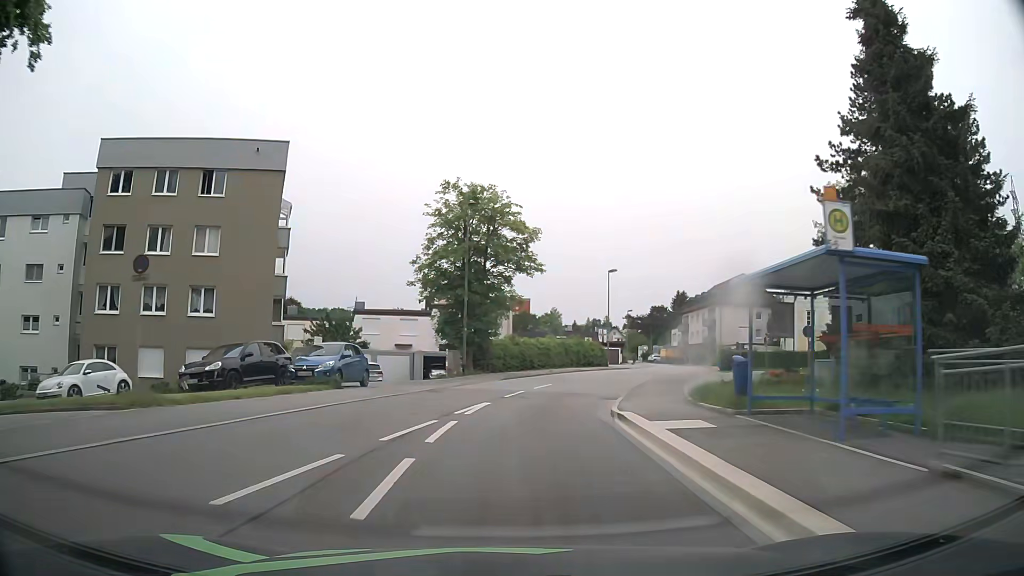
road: residential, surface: asphalt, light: Day
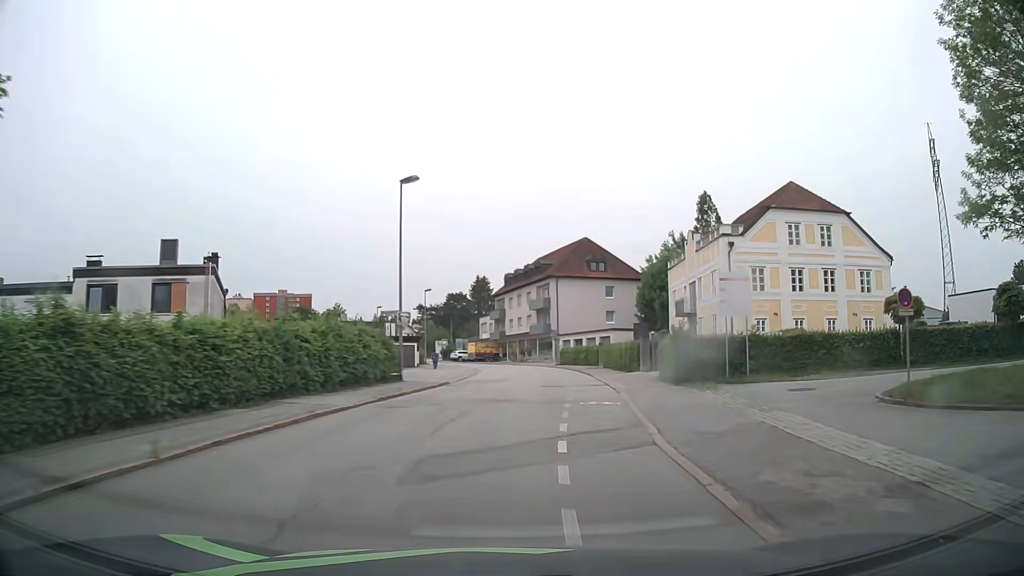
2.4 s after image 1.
(+3.6, +30.3) m; +17°
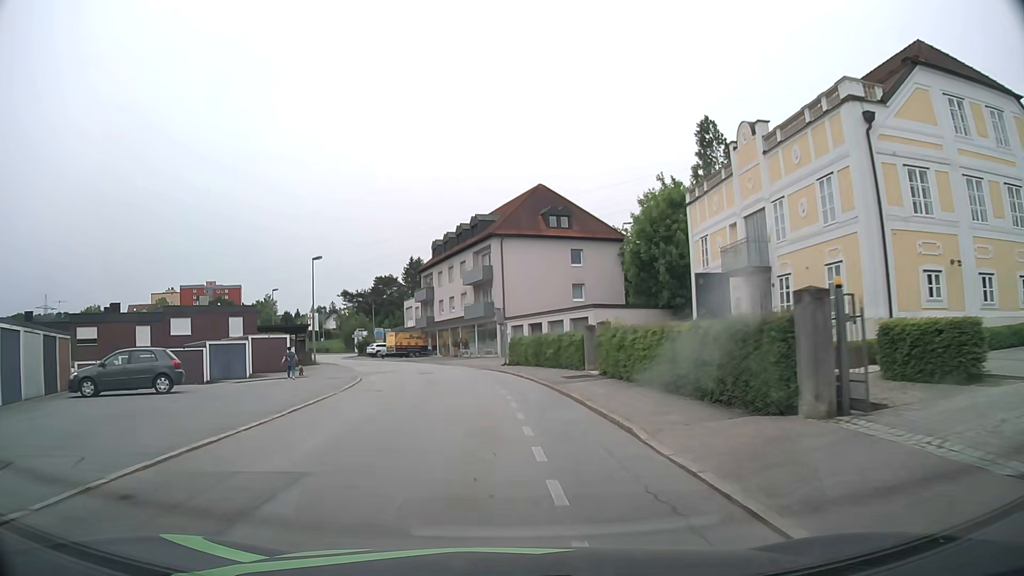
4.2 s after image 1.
(+1.7, +22.9) m; +6°
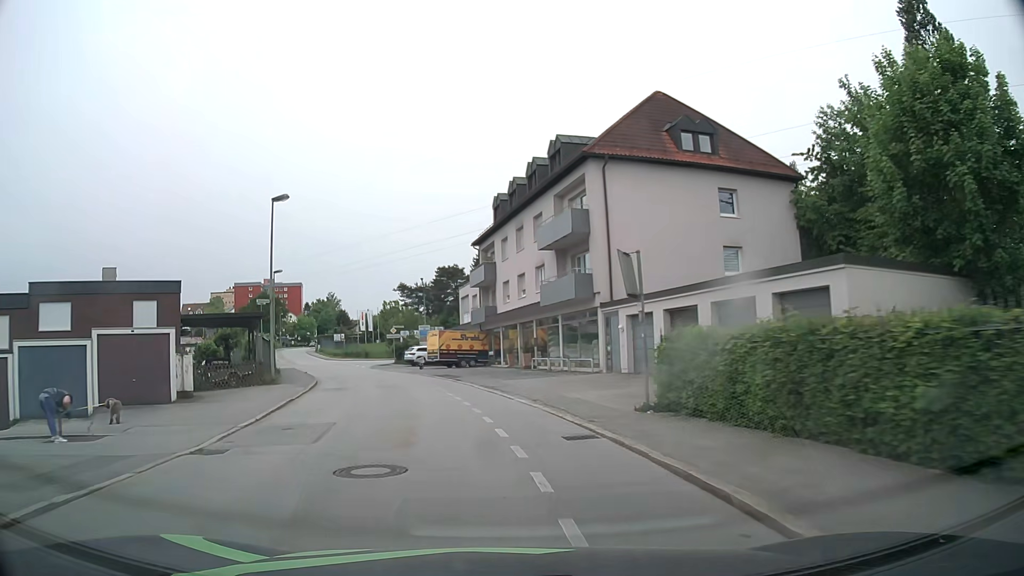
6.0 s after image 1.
(-1.2, +23.1) m; -7°
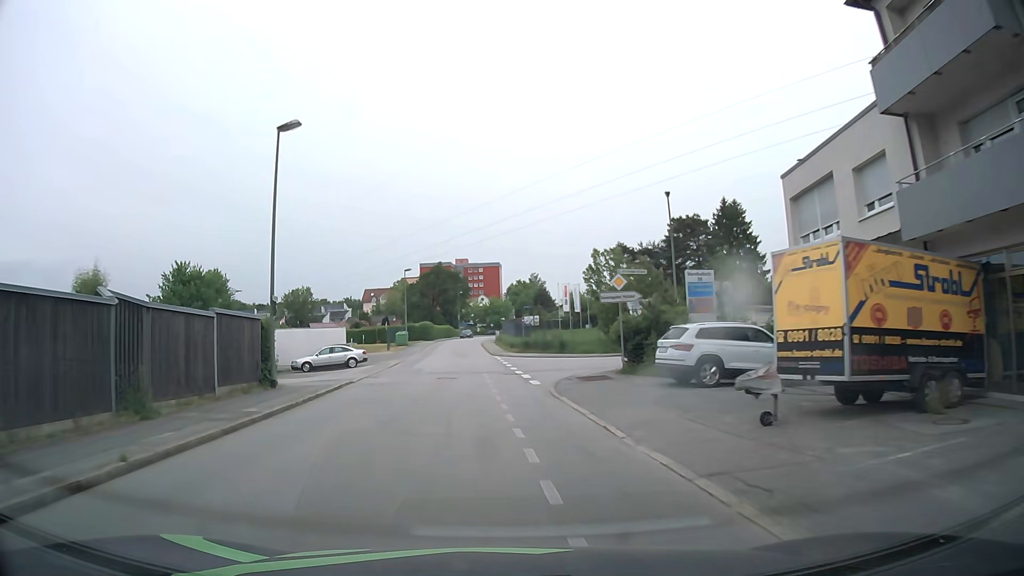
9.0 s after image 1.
(-6.2, +37.7) m; -18°
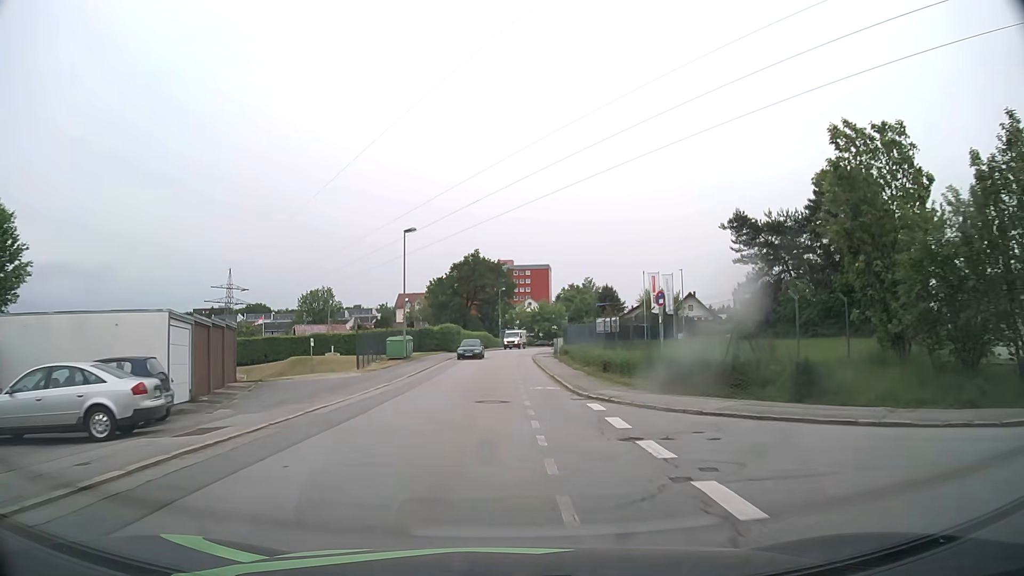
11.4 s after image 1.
(-1.4, +30.5) m; -4°
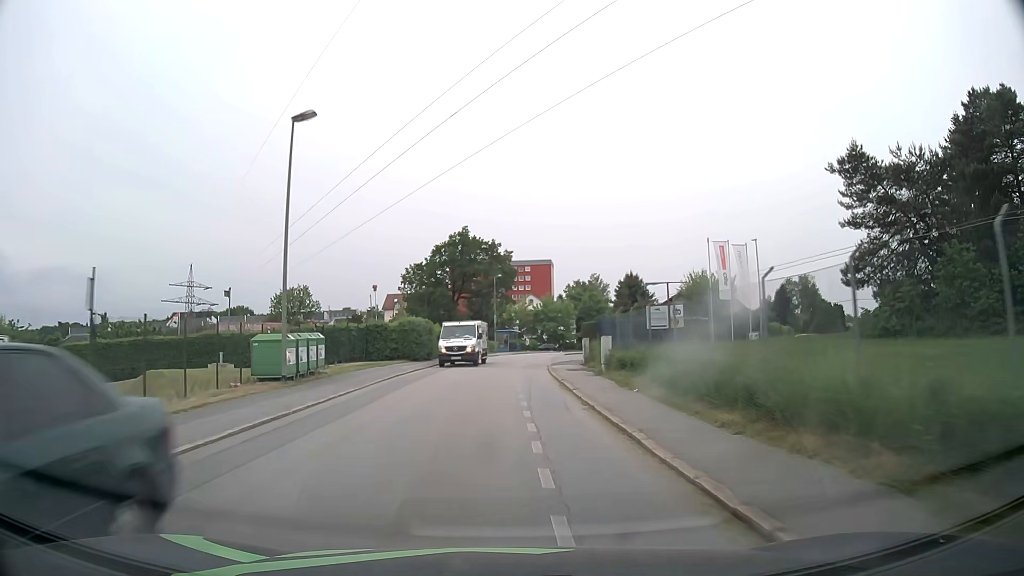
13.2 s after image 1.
(+0.1, +22.7) m; 0°
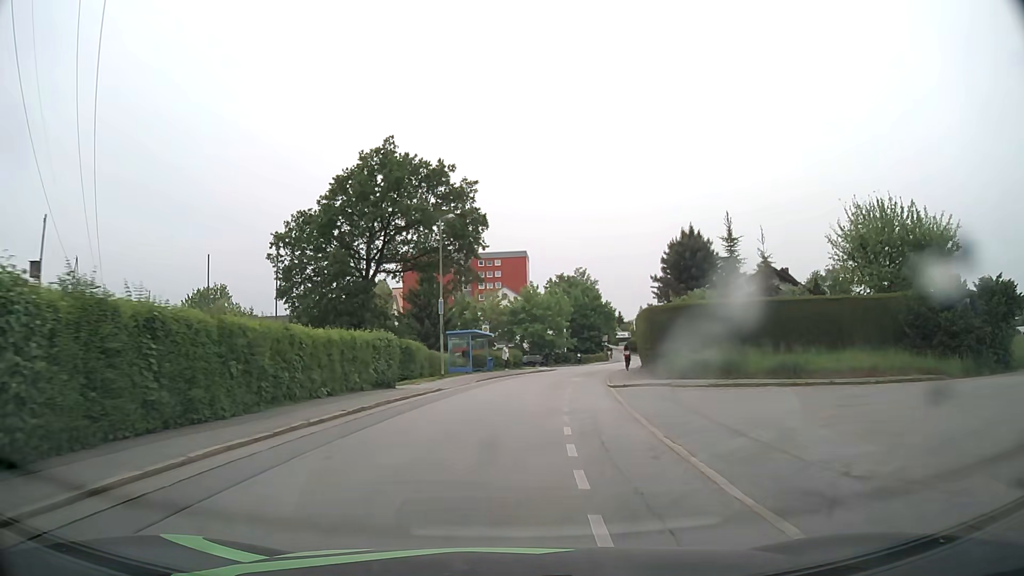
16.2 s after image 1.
(+0.5, +37.6) m; +3°
(0, +10) (+1, +20) (+2, +30) (+4, +40) (+6, +49) (+9, +59) (+12, +69) (+15, +78) (+17, +88) (+20, +98) m
